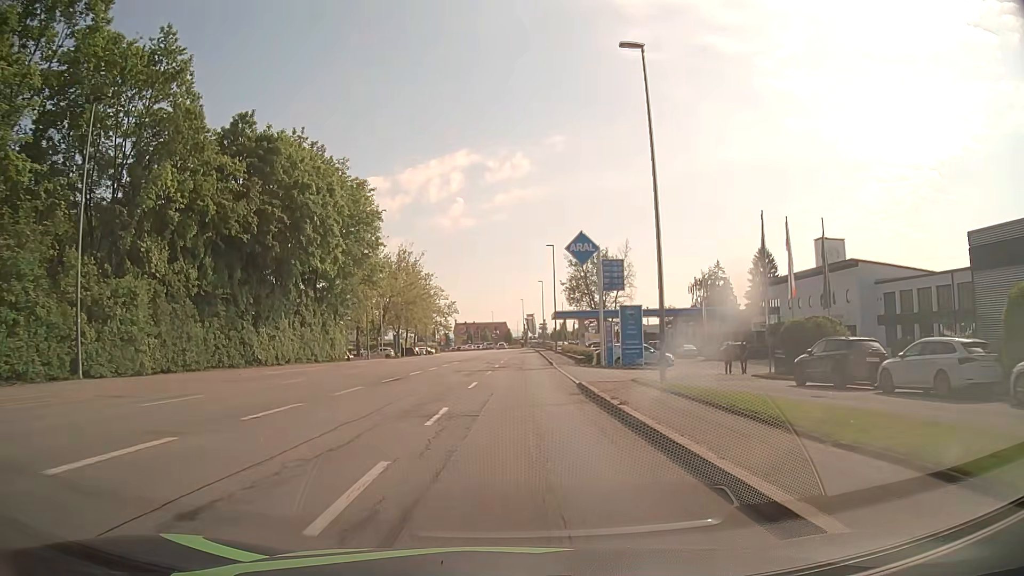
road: tertiary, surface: asphalt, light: Day
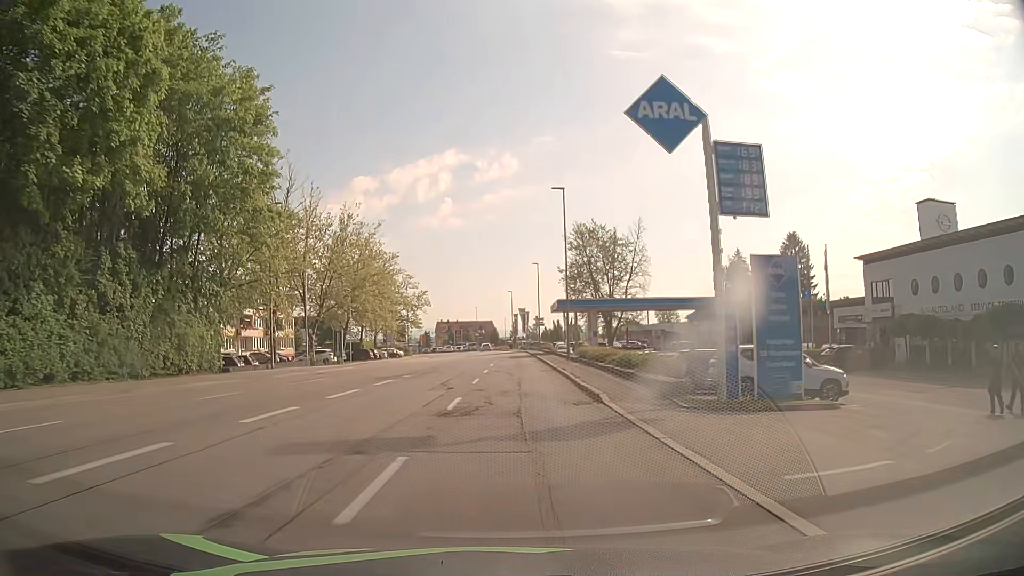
(+0.2, +24.2) m; 0°
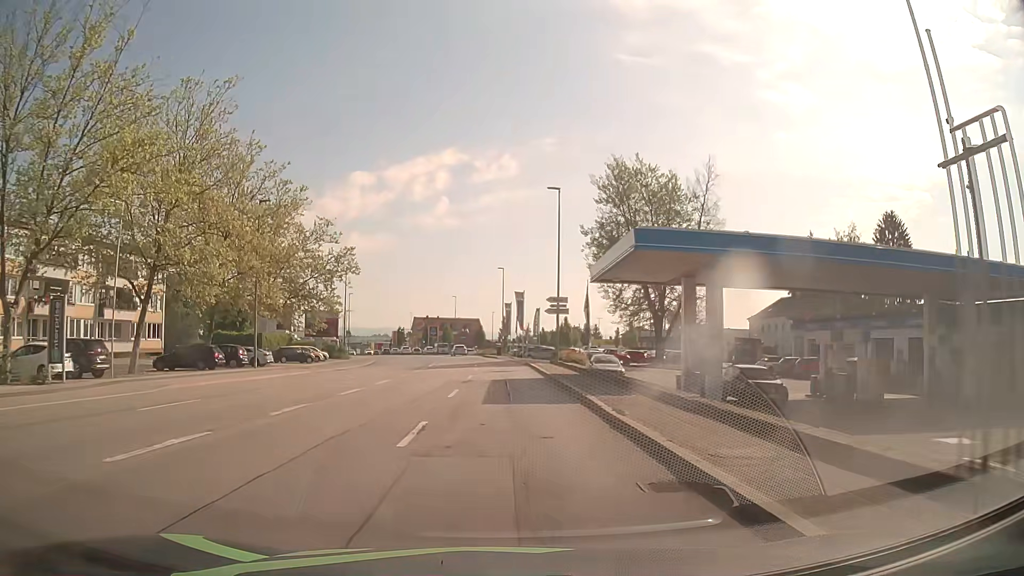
(+0.9, +40.2) m; +1°
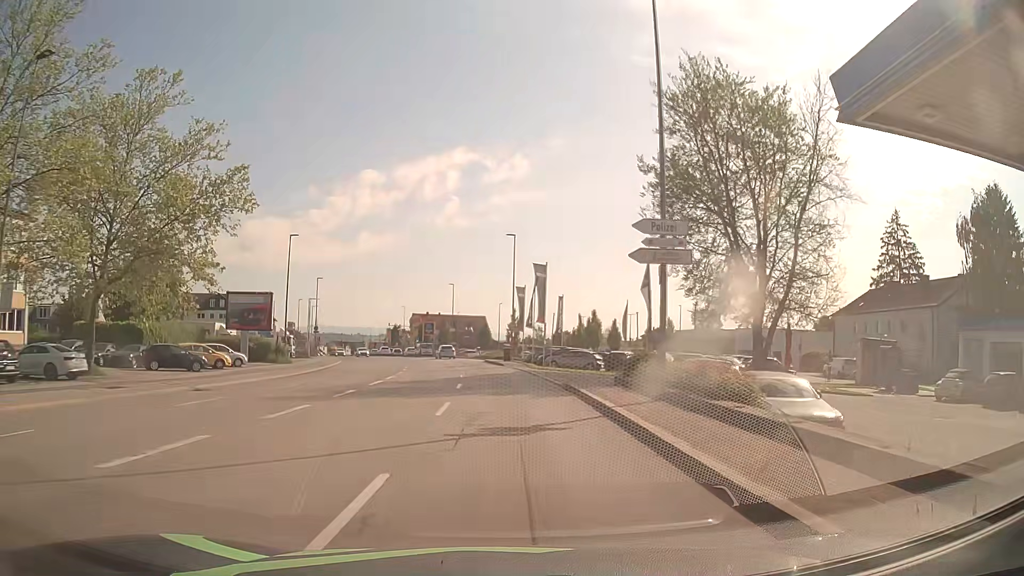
(-0.1, +24.2) m; 0°
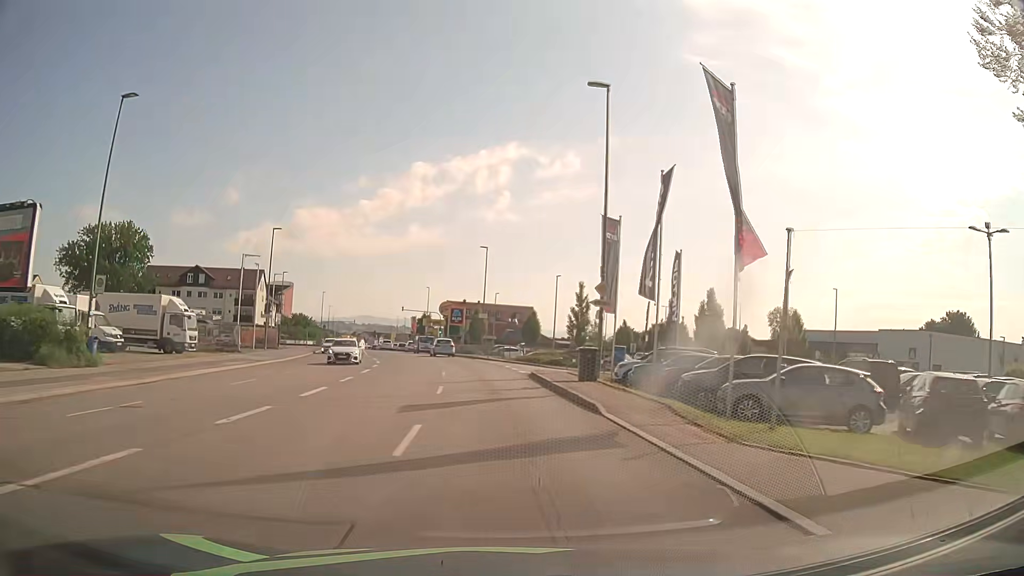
(-0.8, +32.2) m; -4°
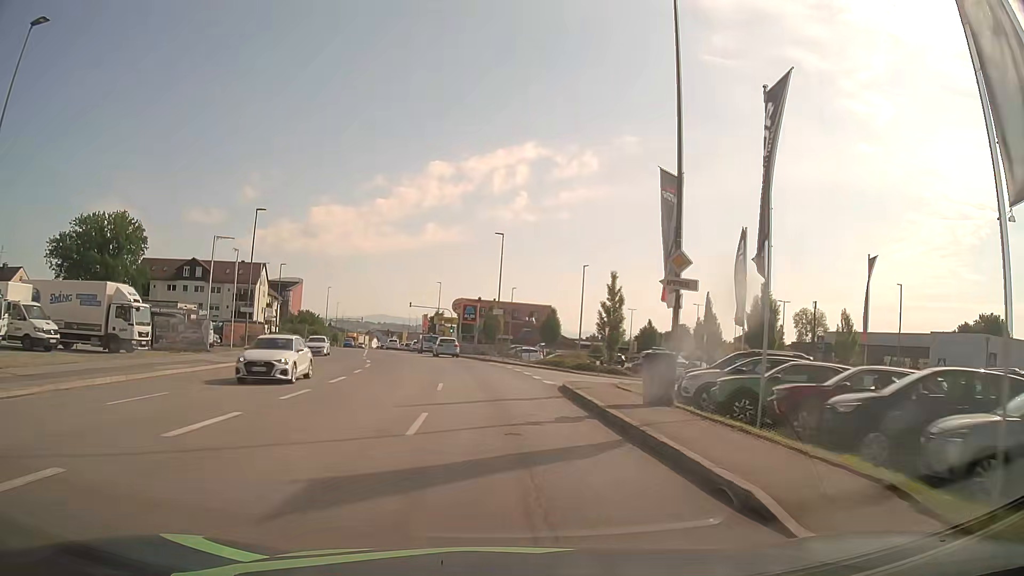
(-0.1, +7.8) m; -1°
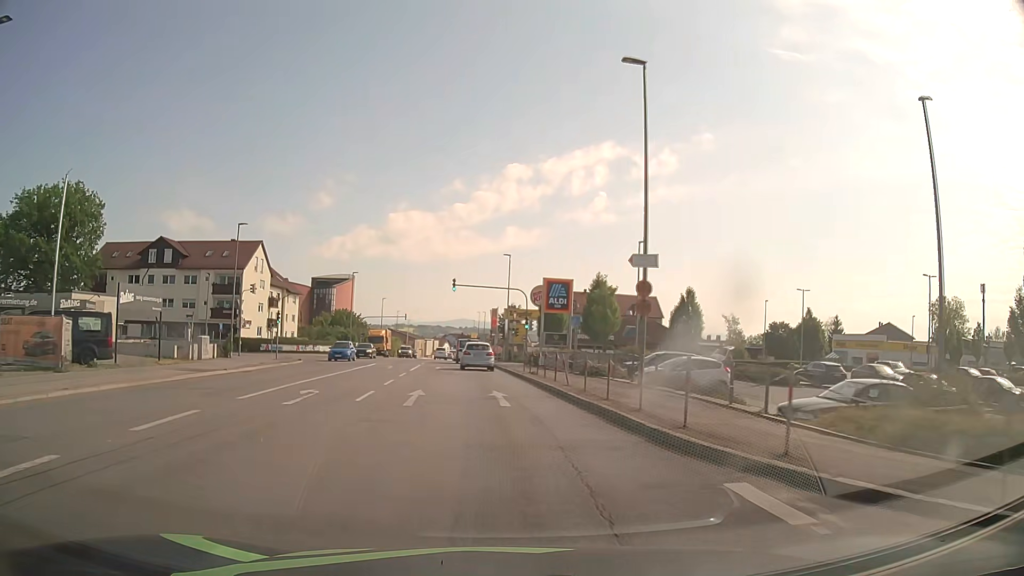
(-2.0, +35.0) m; -7°
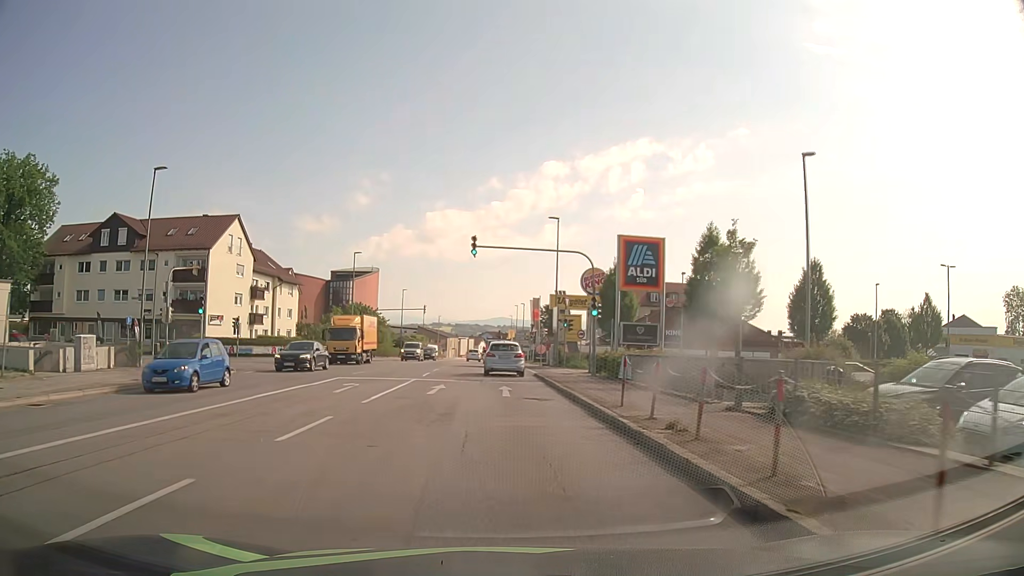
(-0.6, +18.4) m; -3°
(0, +10) (0, +20) (0, +30) (-1, +40) (-1, +50) (-1, +60) (-1, +70) (-2, +80) (-2, +90) (-2, +100) m
